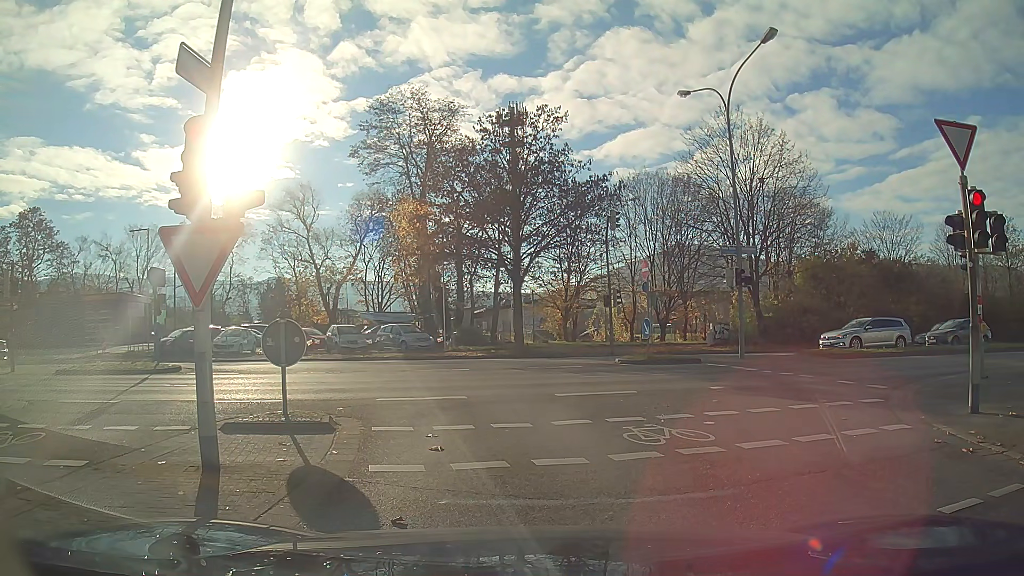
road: unclassified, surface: asphalt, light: Day
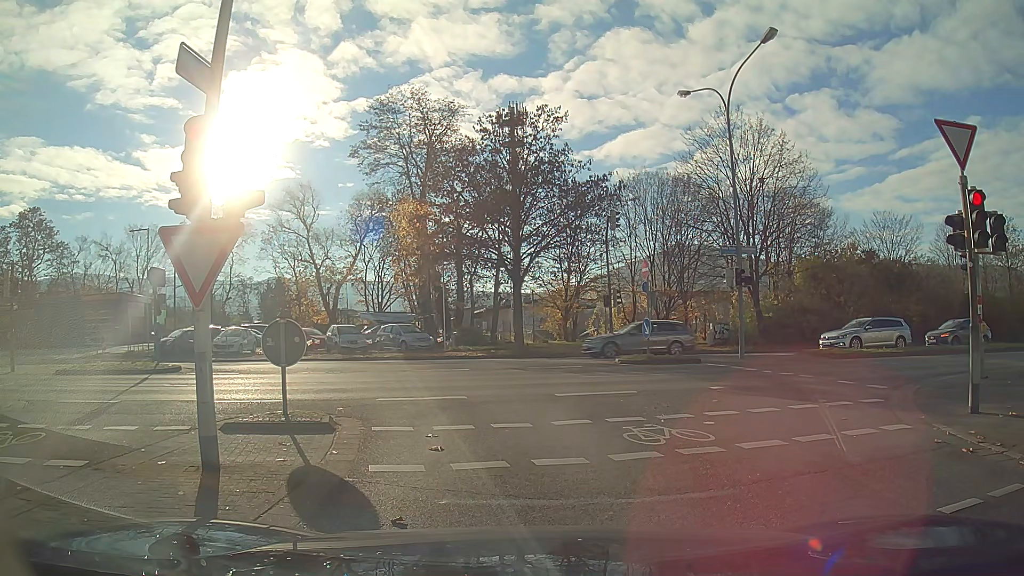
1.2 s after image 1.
(0.0, 0.0) m; 0°
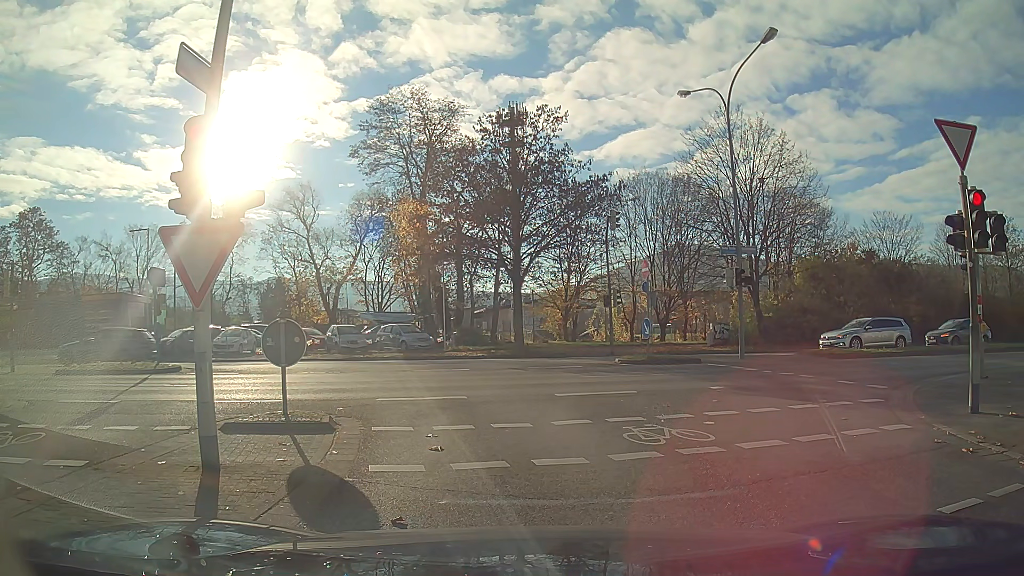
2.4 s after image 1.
(0.0, 0.0) m; 0°
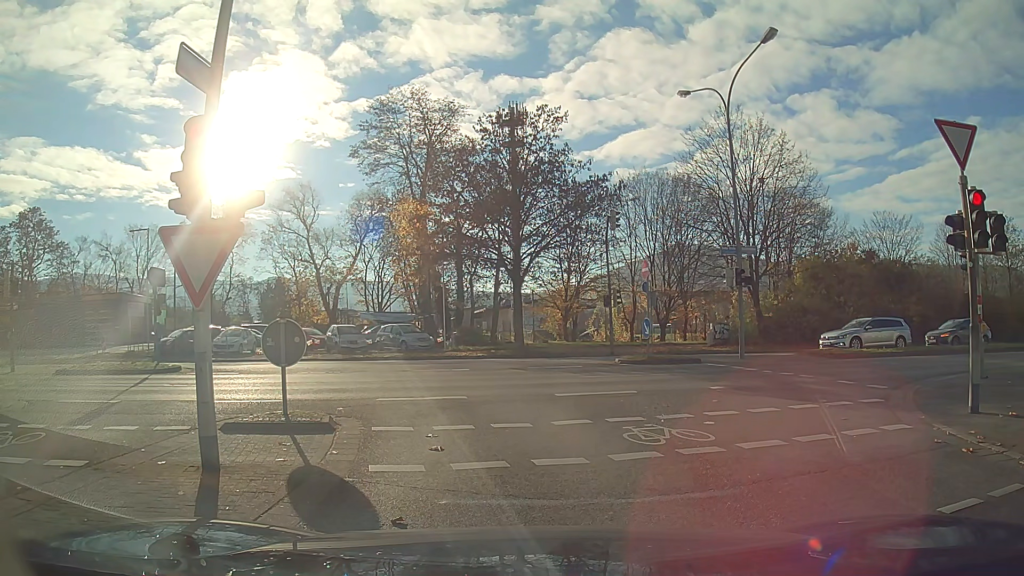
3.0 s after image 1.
(0.0, 0.0) m; 0°
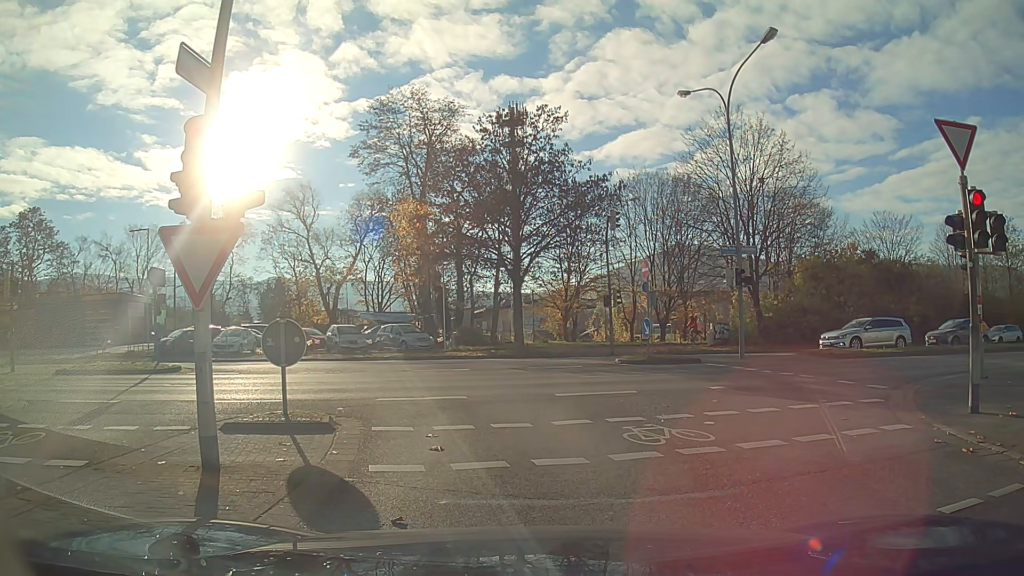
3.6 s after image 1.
(0.0, 0.0) m; 0°
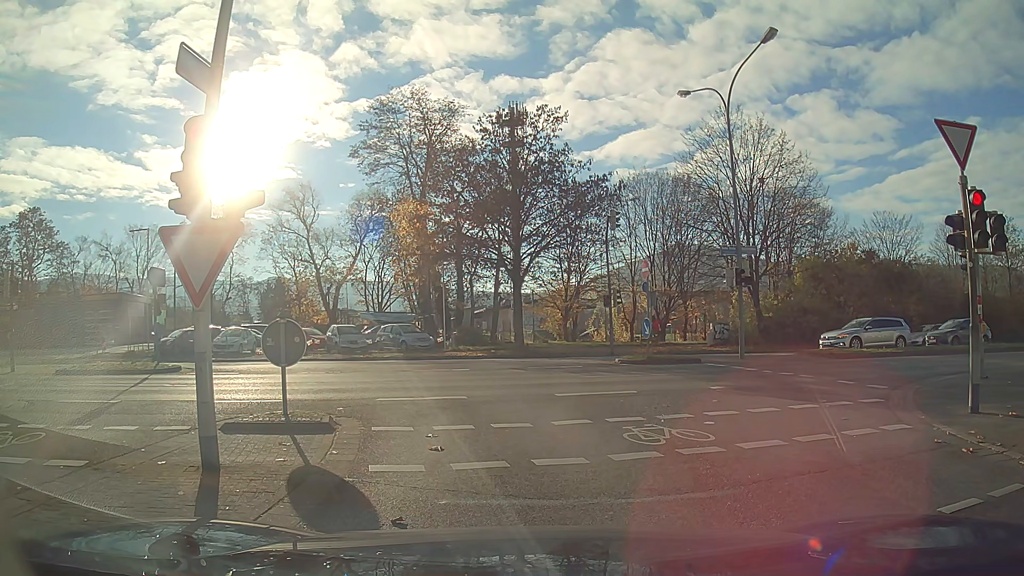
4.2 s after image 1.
(0.0, 0.0) m; 0°
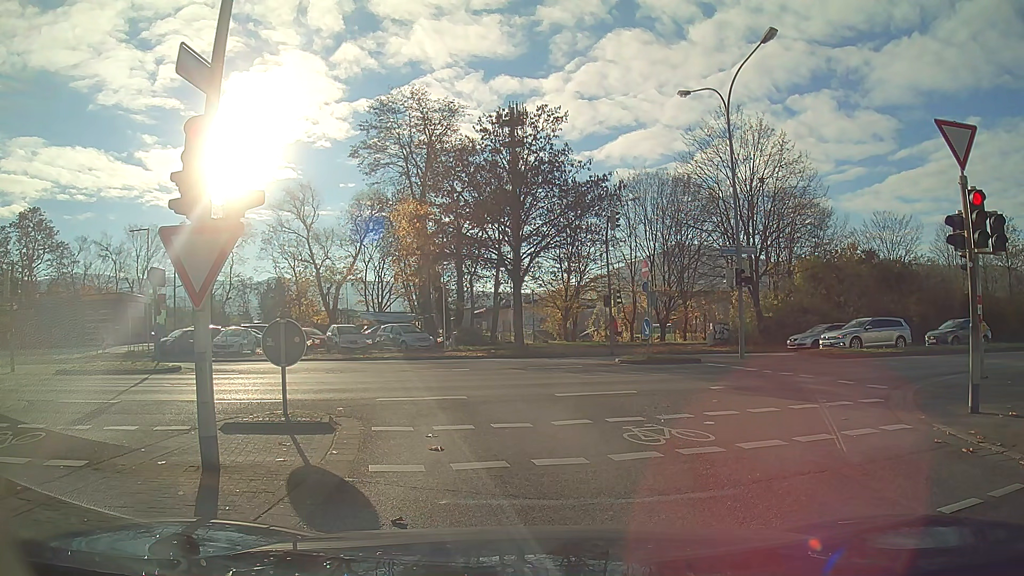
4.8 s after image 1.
(0.0, 0.0) m; 0°
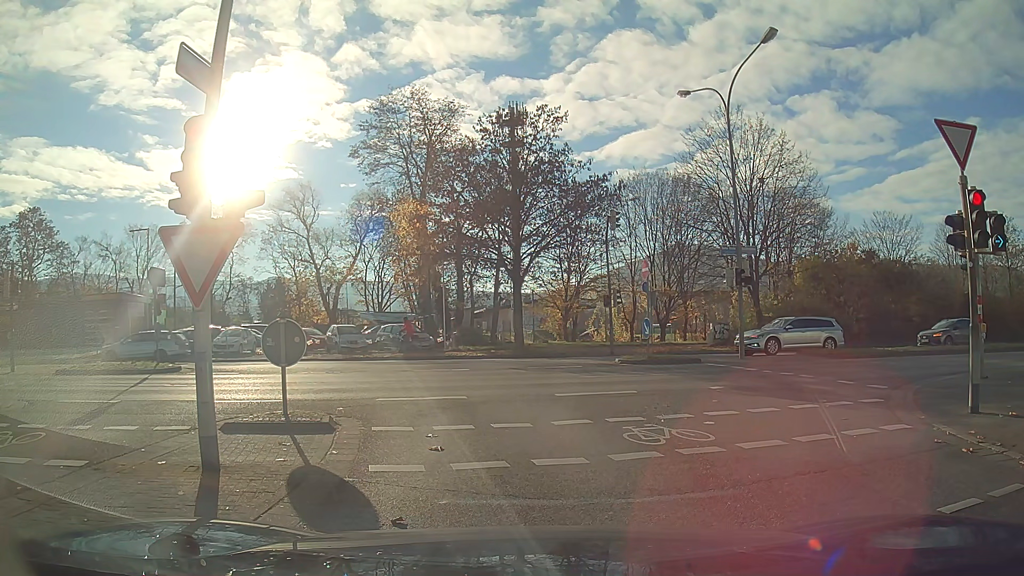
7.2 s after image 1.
(0.0, 0.0) m; 0°
